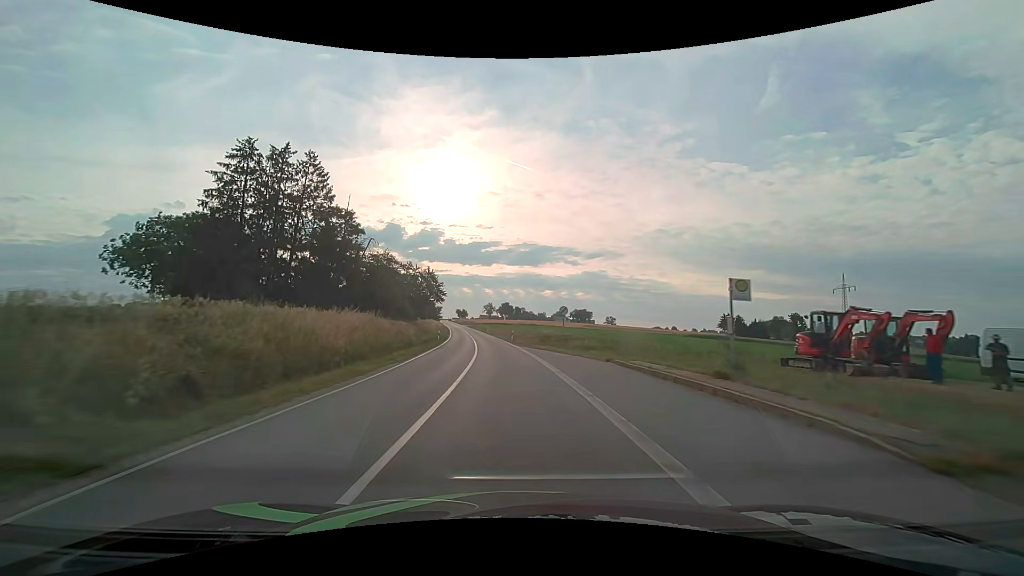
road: secondary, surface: asphalt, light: Day
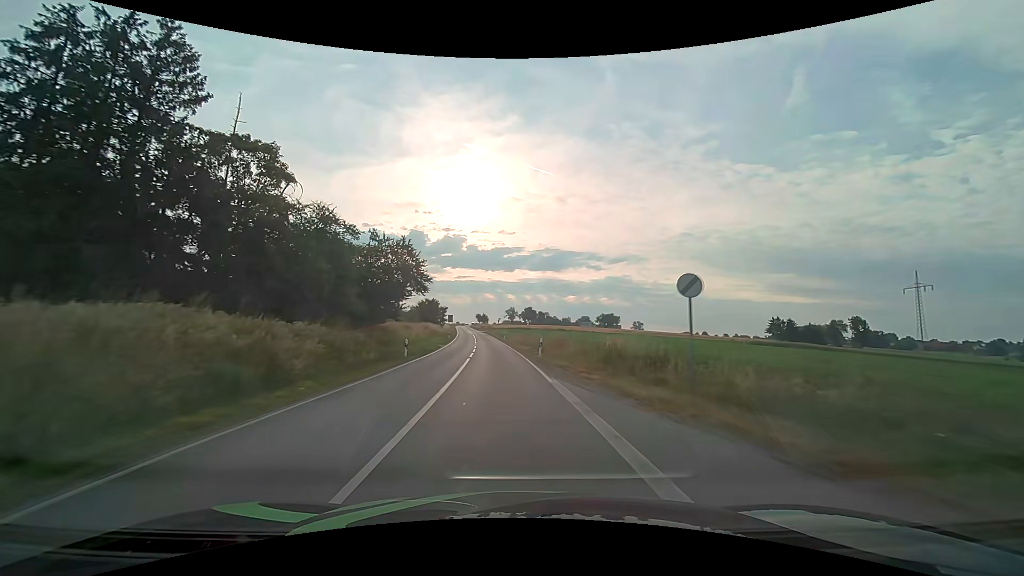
(-0.4, +21.8) m; -2°
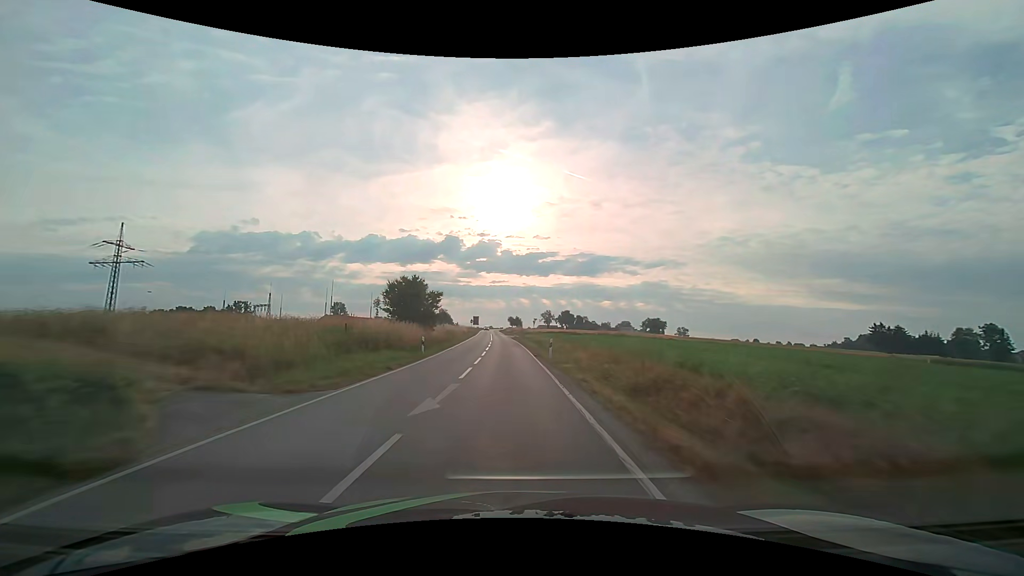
(-1.6, +36.4) m; -4°
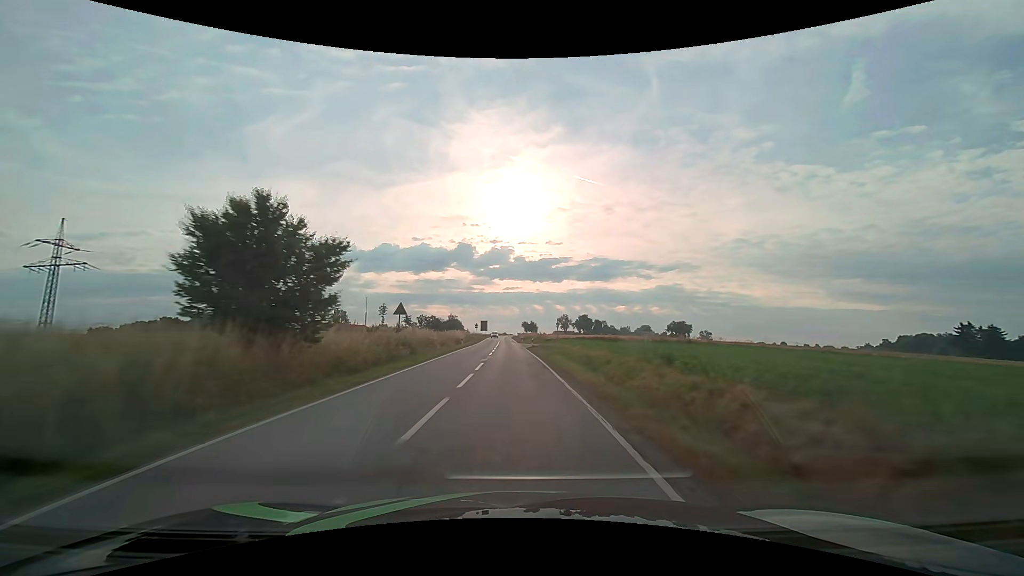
(-0.4, +27.1) m; -2°
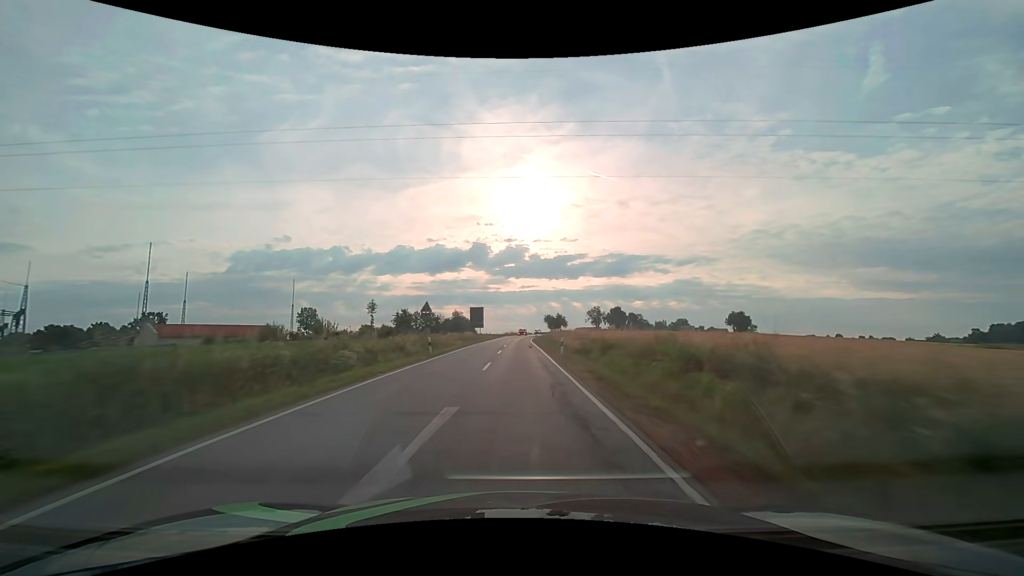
(-1.7, +74.7) m; -2°
